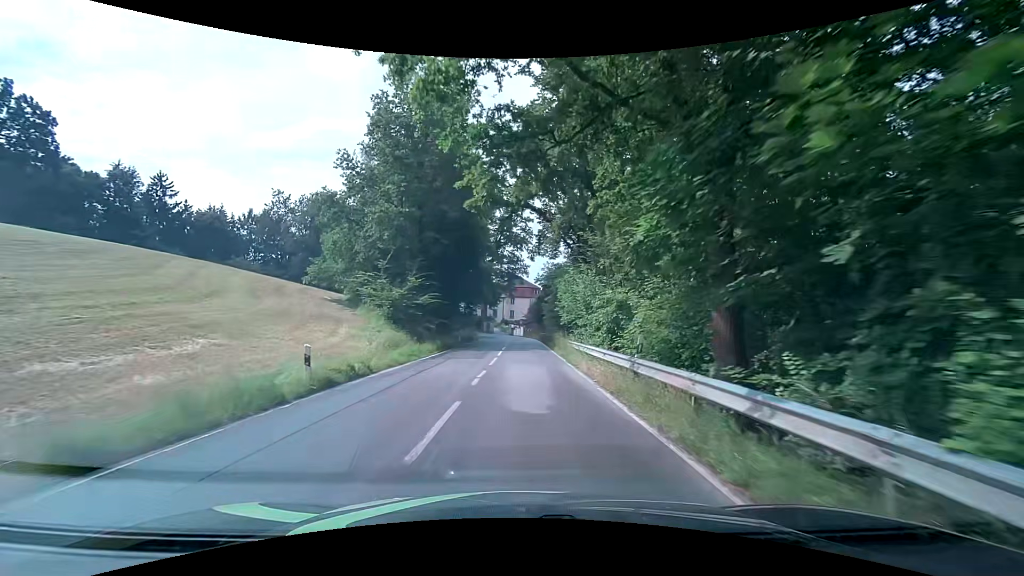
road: tertiary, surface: asphalt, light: Day
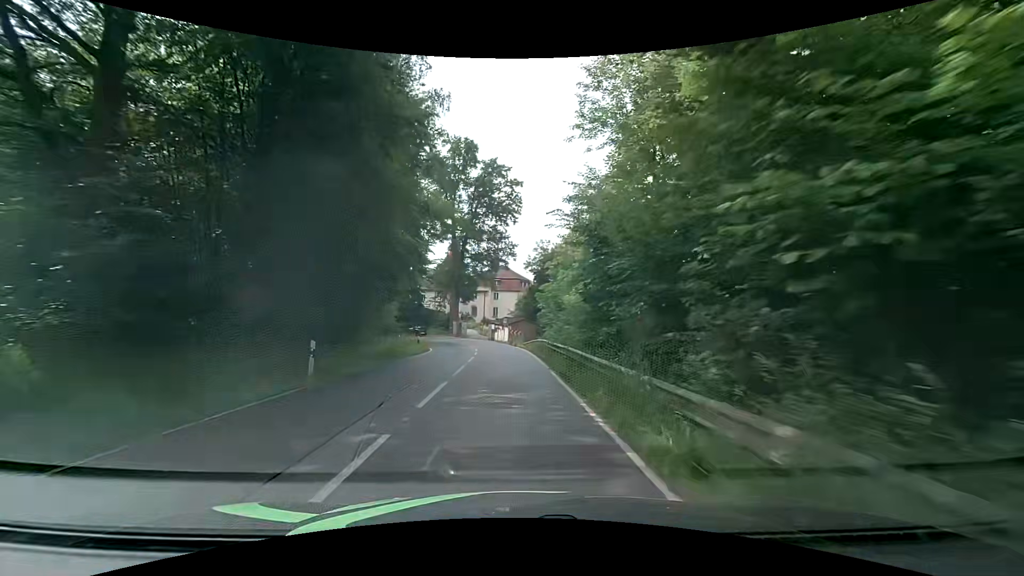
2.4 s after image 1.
(+0.8, +27.4) m; +2°
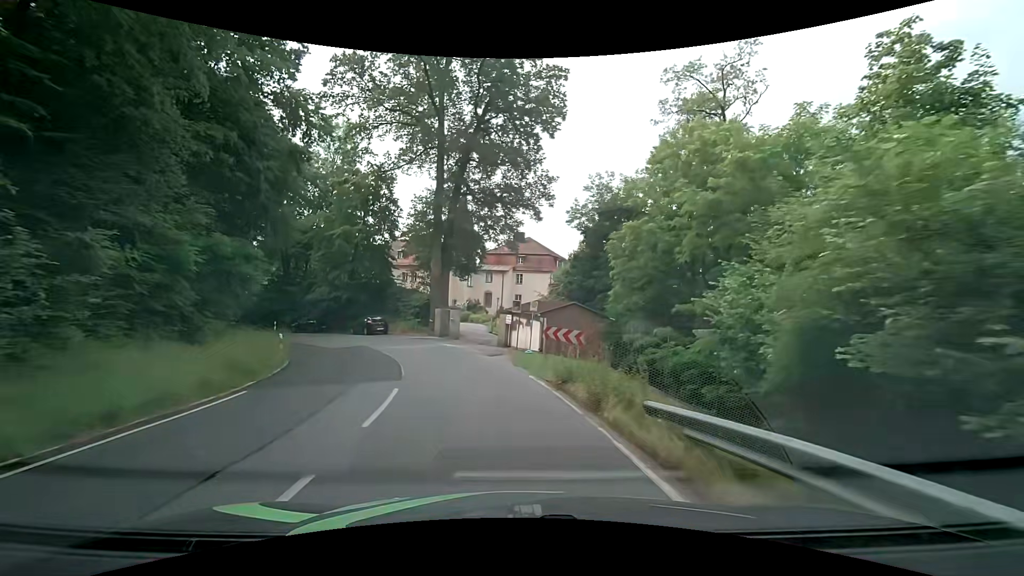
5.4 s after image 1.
(-0.4, +32.5) m; -2°
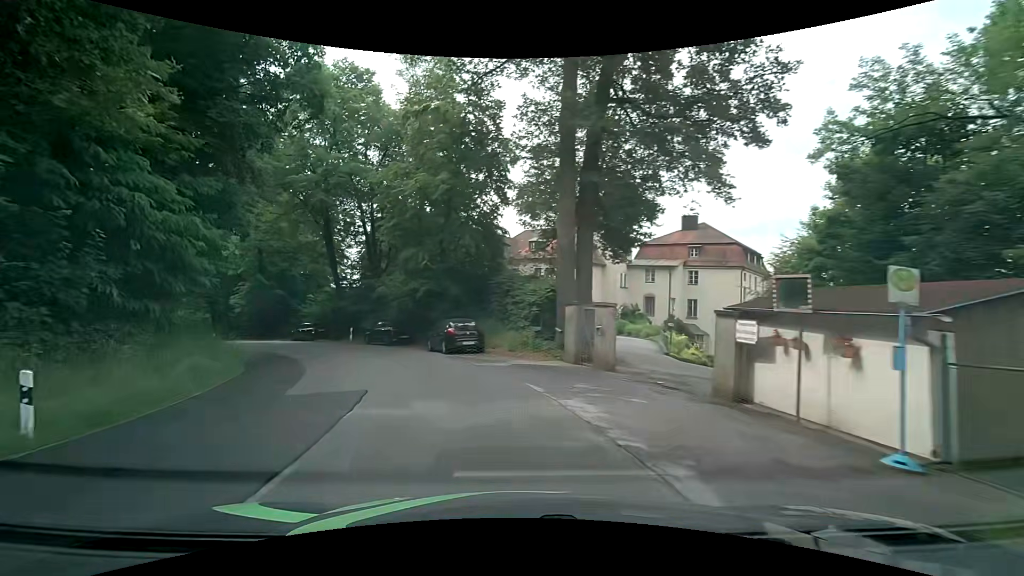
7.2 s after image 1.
(-1.6, +18.3) m; -16°
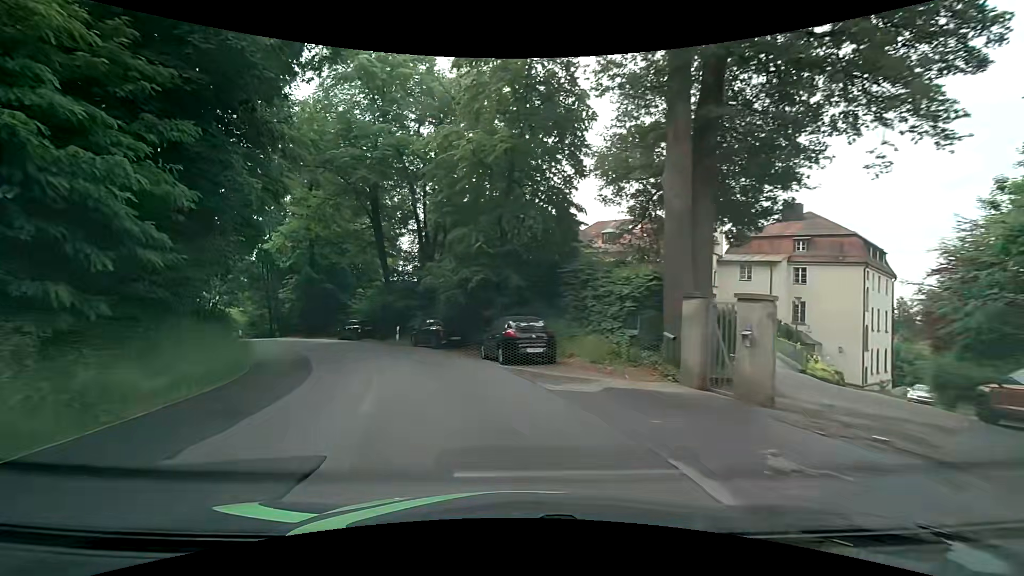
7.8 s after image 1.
(-0.4, +5.9) m; -7°
